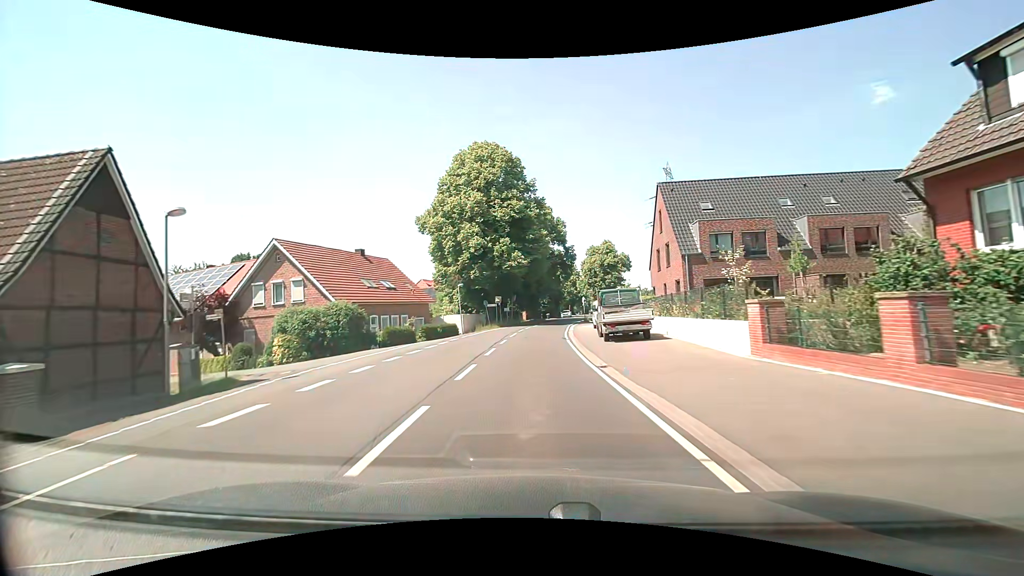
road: secondary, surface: asphalt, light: Day
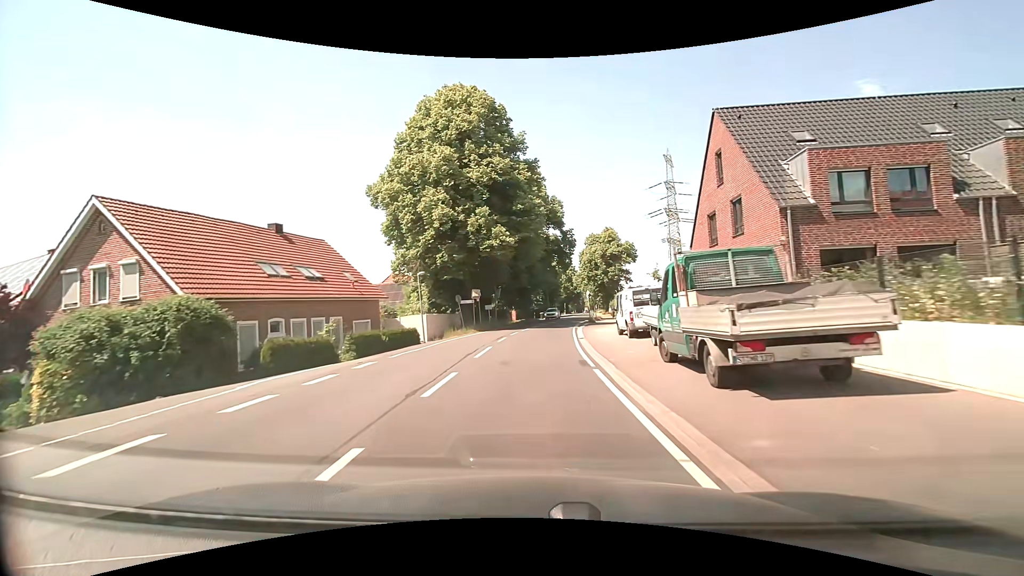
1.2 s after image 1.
(0.0, +14.2) m; +1°
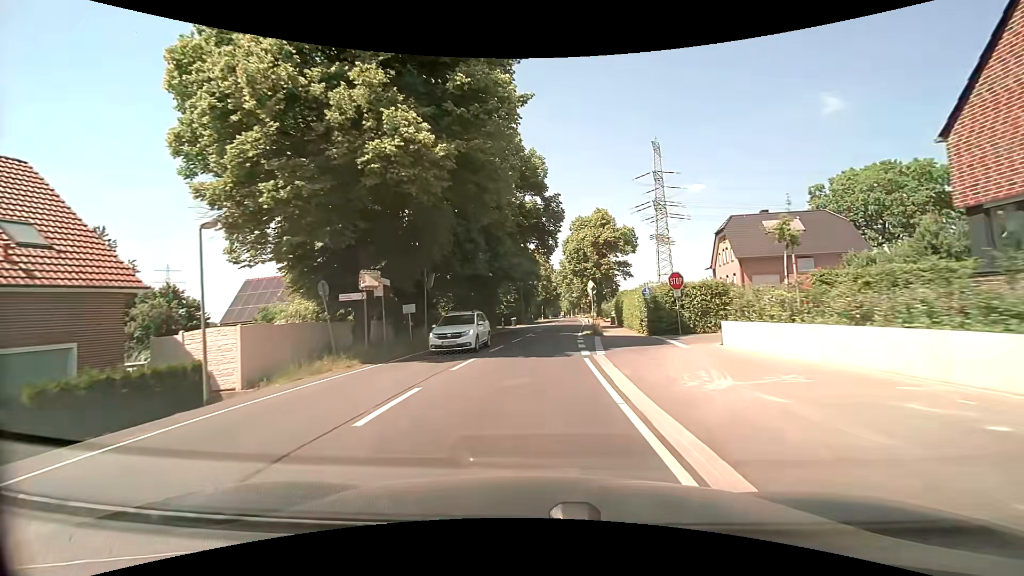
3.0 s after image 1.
(+0.4, +21.3) m; +3°
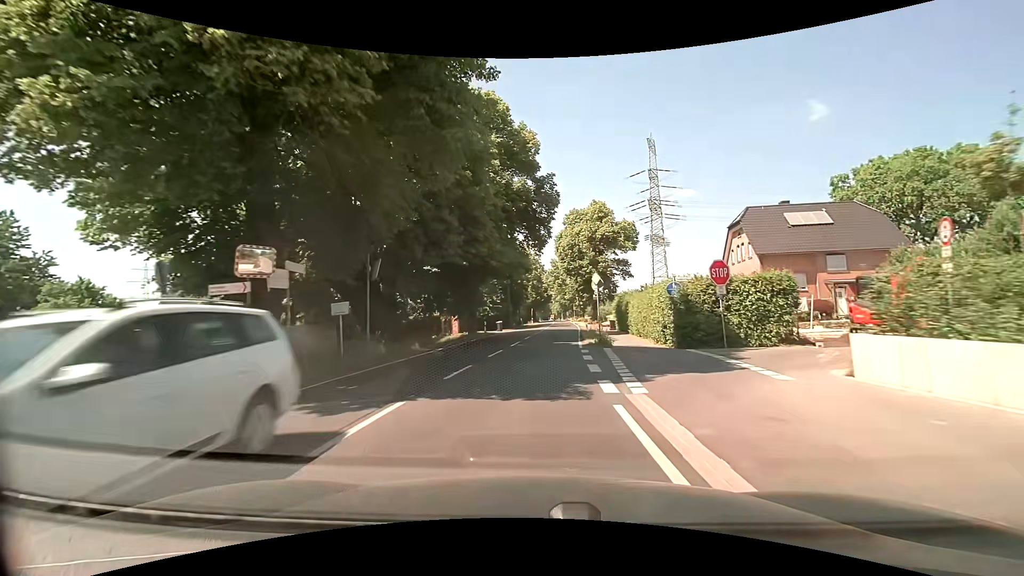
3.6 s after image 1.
(0.0, +7.1) m; +1°
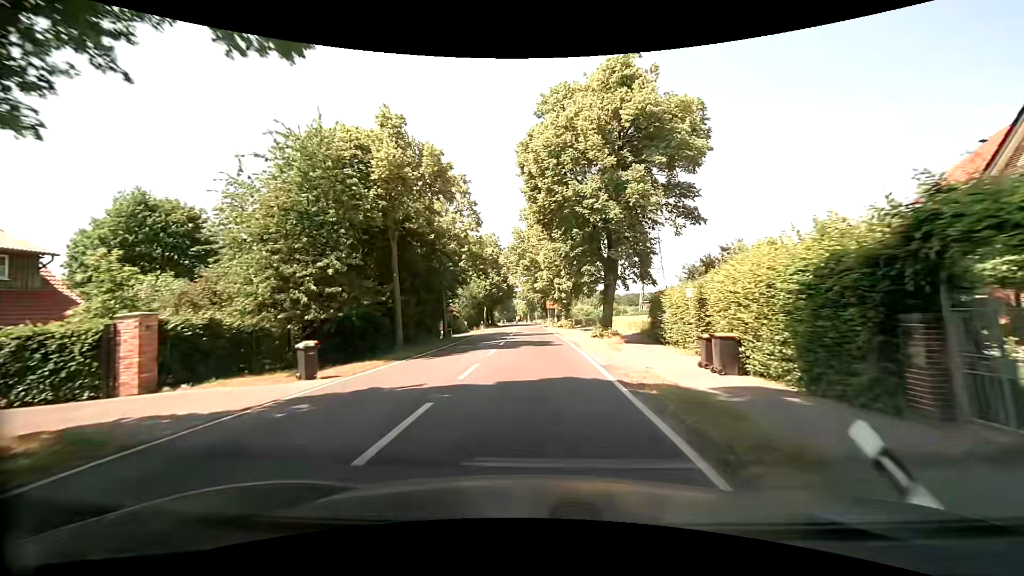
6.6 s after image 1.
(+1.9, +36.0) m; +4°
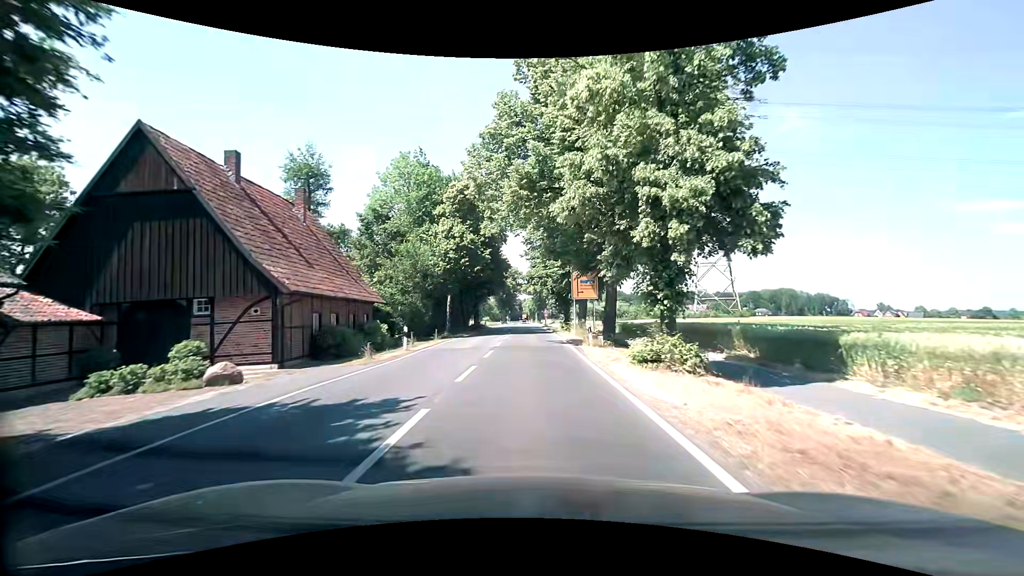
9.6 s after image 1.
(-0.2, +36.5) m; -1°
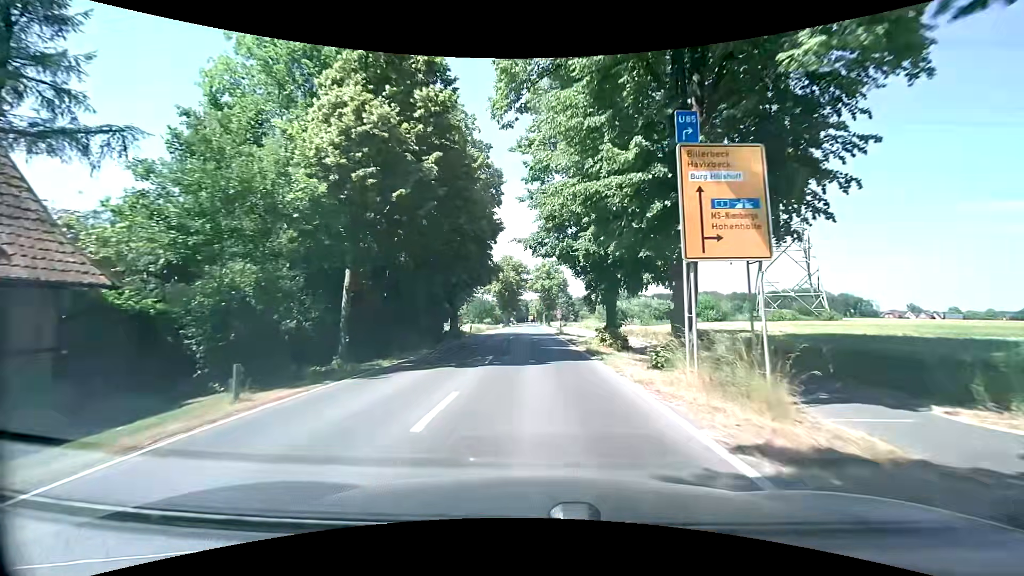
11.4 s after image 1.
(-0.2, +22.2) m; 0°
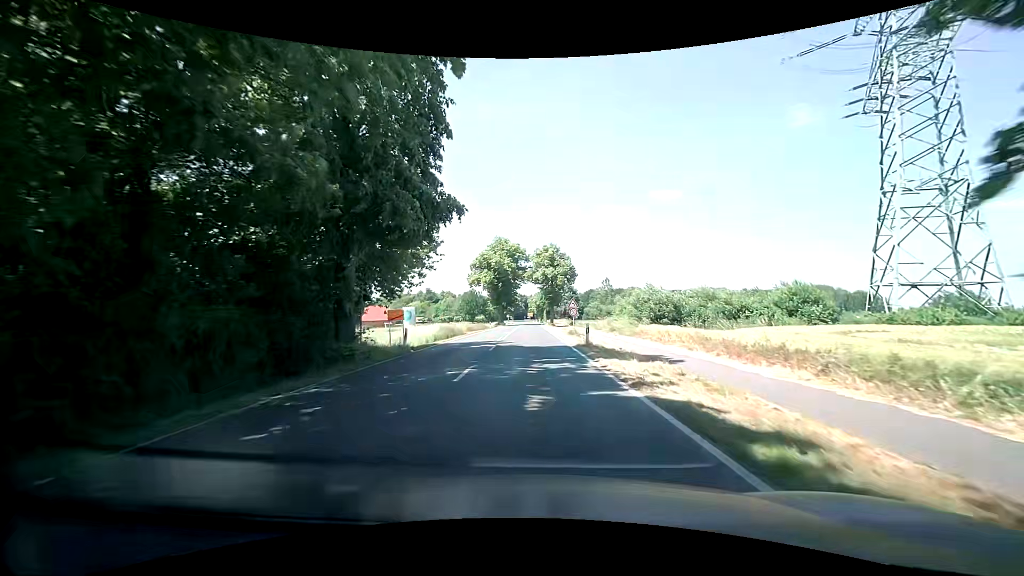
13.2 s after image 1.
(-0.1, +22.8) m; -1°
(0, +10) (0, +20) (+1, +30) (+1, +40) (+1, +50) (+1, +60) (+1, +70) (+1, +80) (+1, +90) (+1, +100) m
